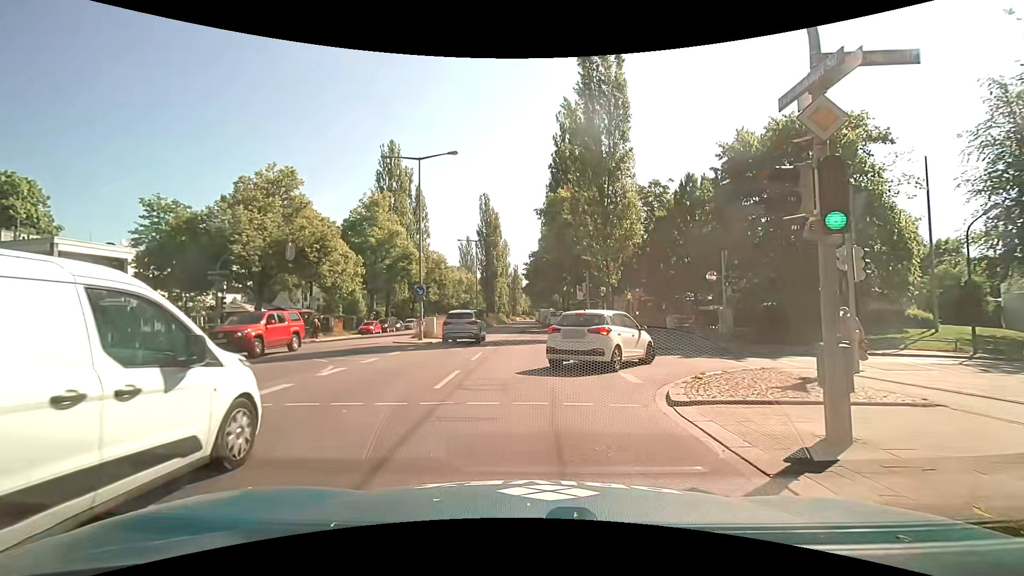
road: secondary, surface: asphalt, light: Day
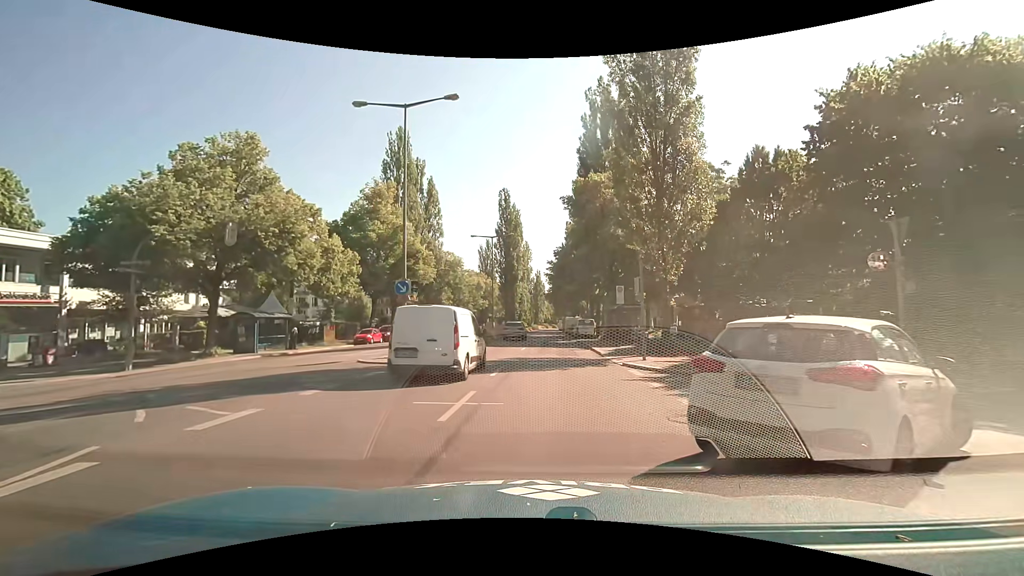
(-0.3, +8.7) m; -4°
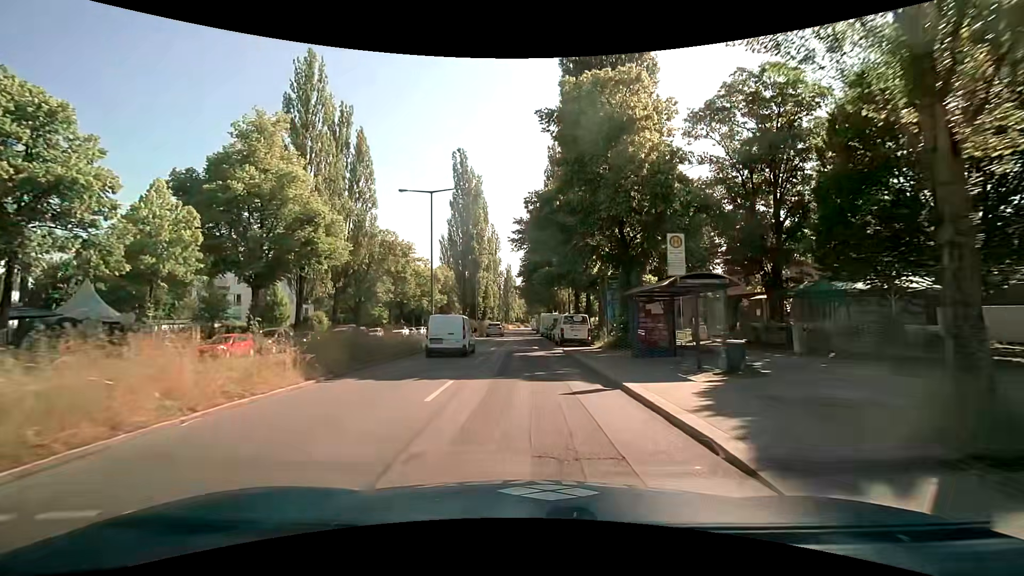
(+1.0, +18.5) m; +4°
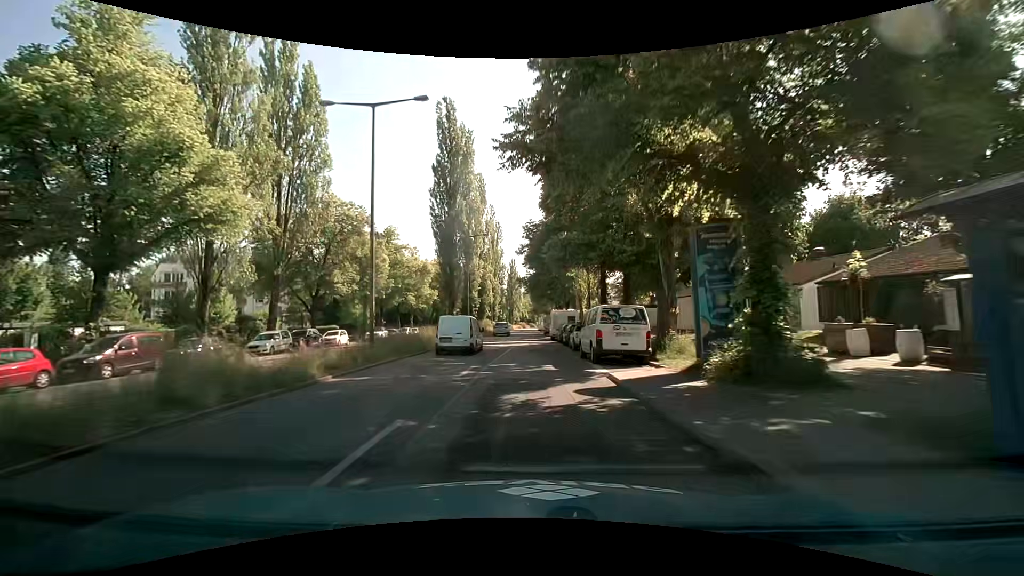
(-0.3, +14.4) m; -1°
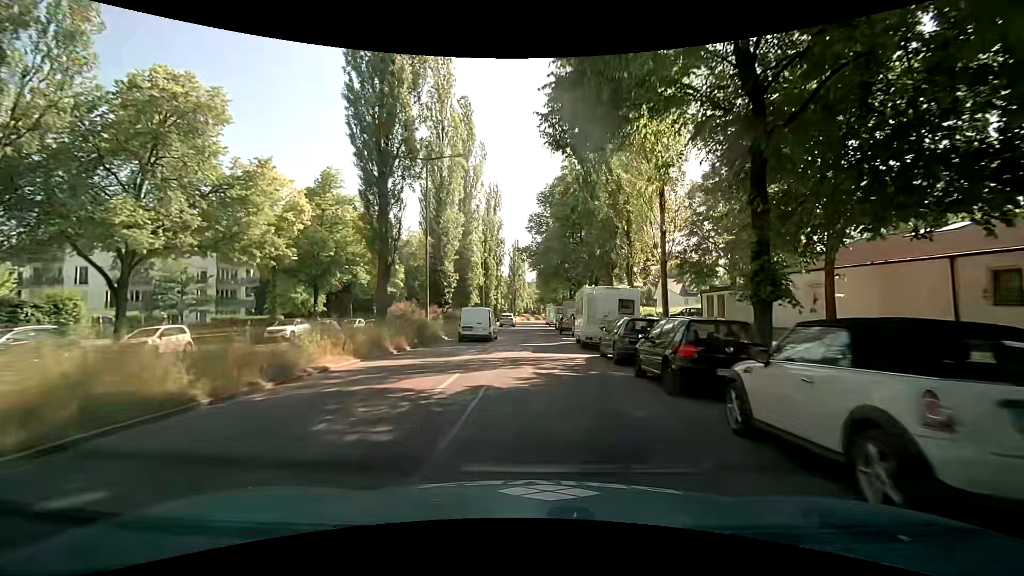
(-0.3, +22.4) m; -1°
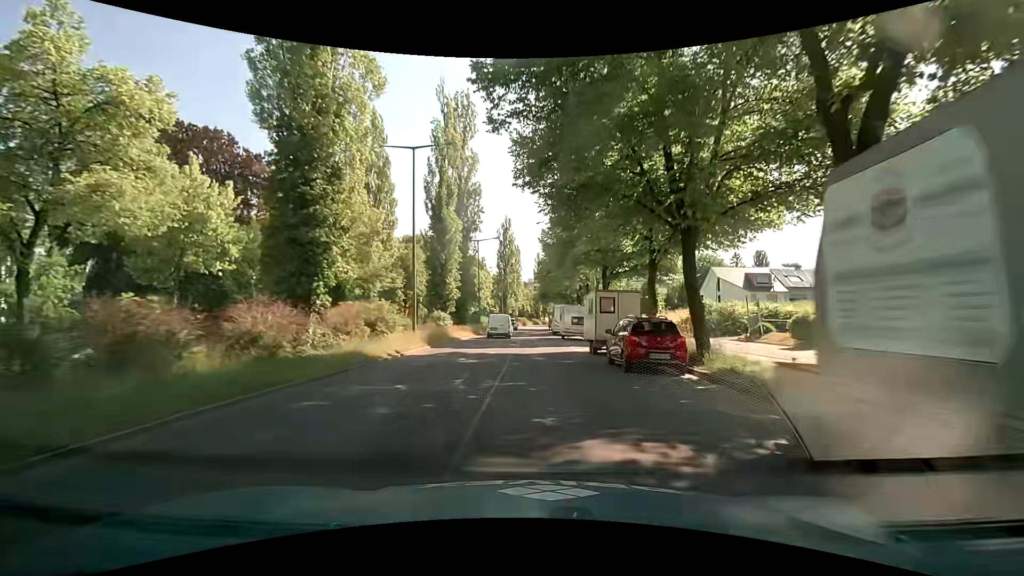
(0.0, +35.0) m; -1°
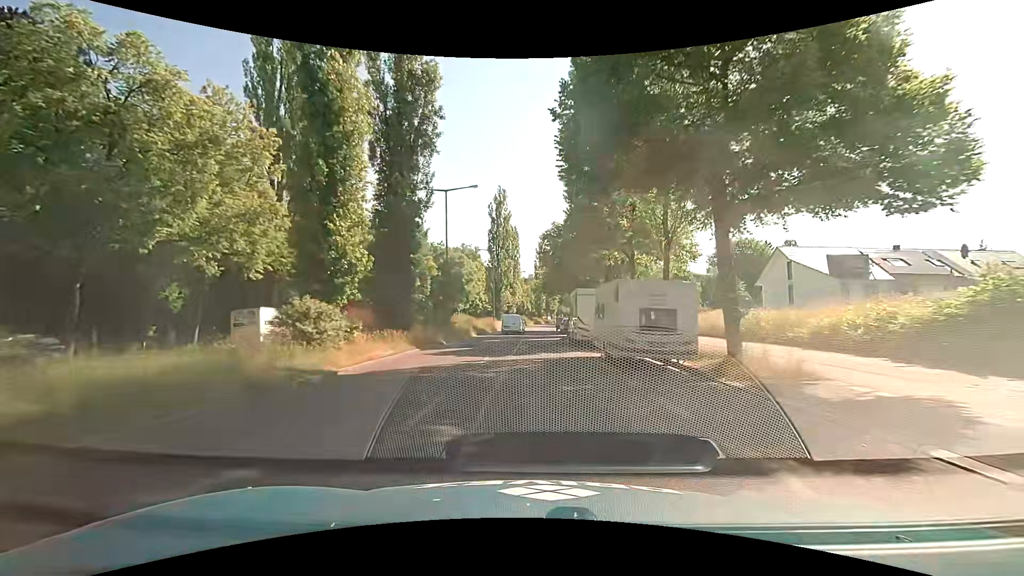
(+0.4, +22.0) m; +1°
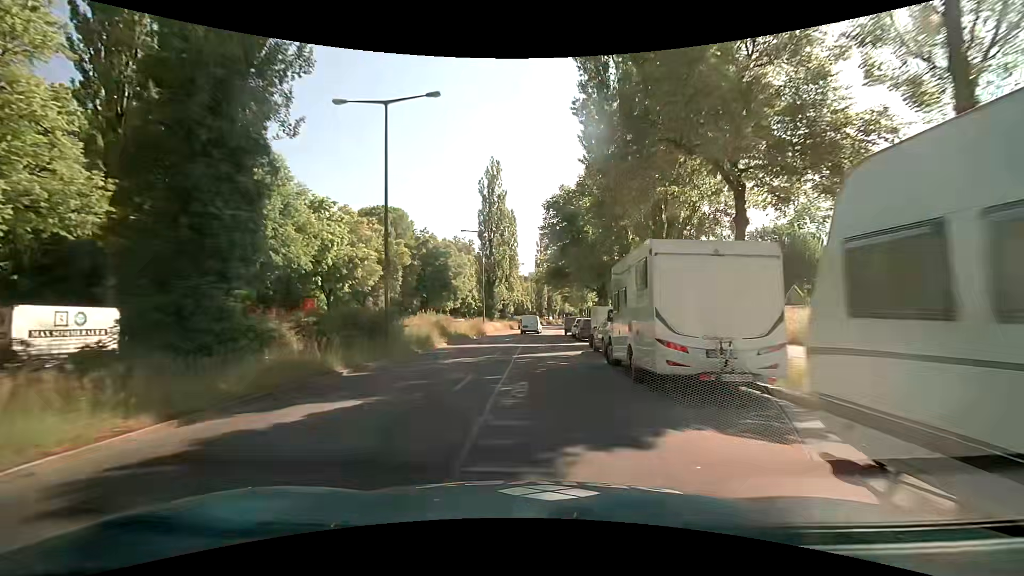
(0.0, +14.7) m; -1°
(0, +10) (0, +20) (+1, +30) (+1, +40) (+1, +50) (+2, +60) (+2, +70) (+3, +80) (+4, +90) (+5, +100) m
